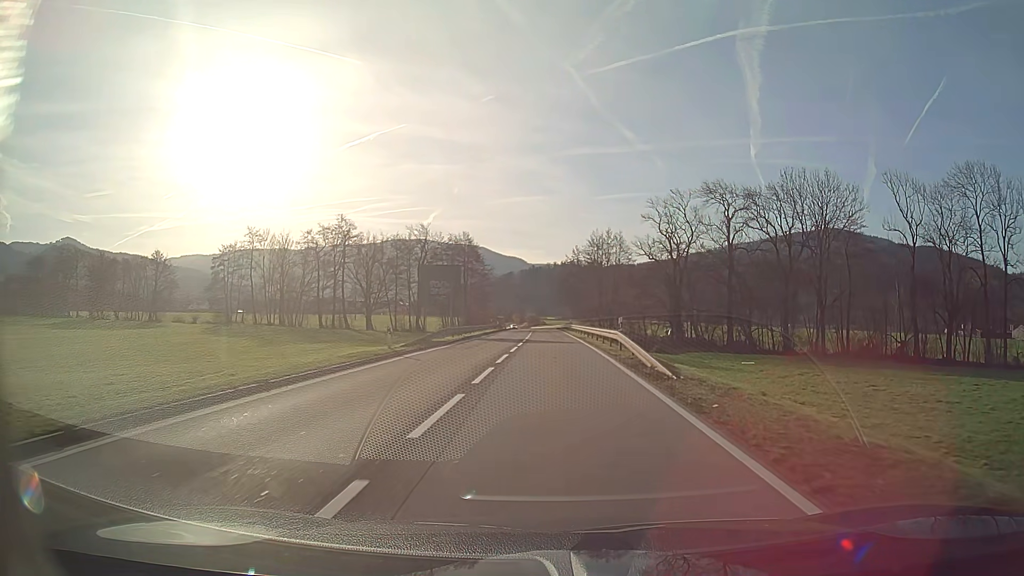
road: secondary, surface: asphalt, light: Day
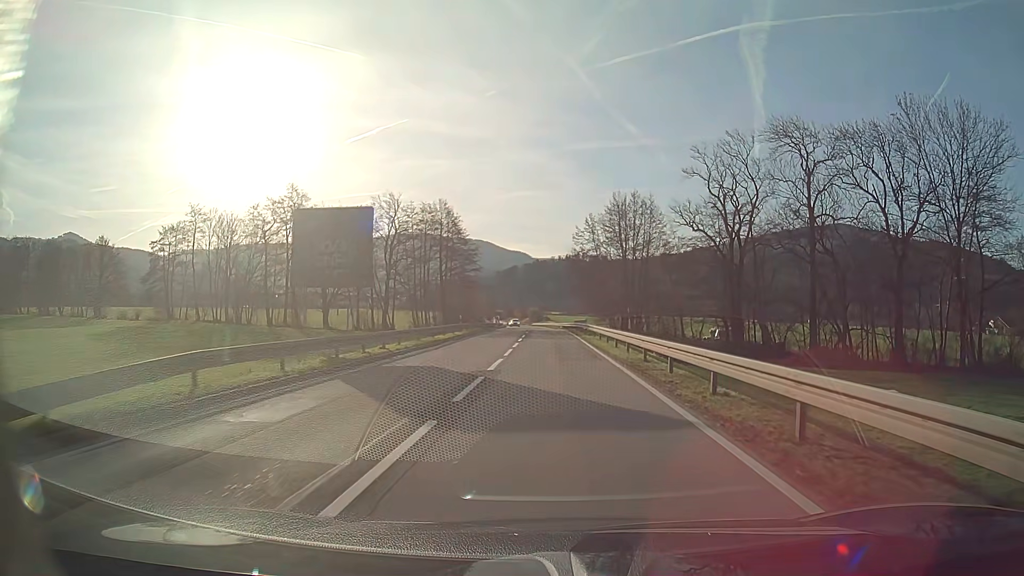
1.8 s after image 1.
(-0.1, +27.1) m; 0°
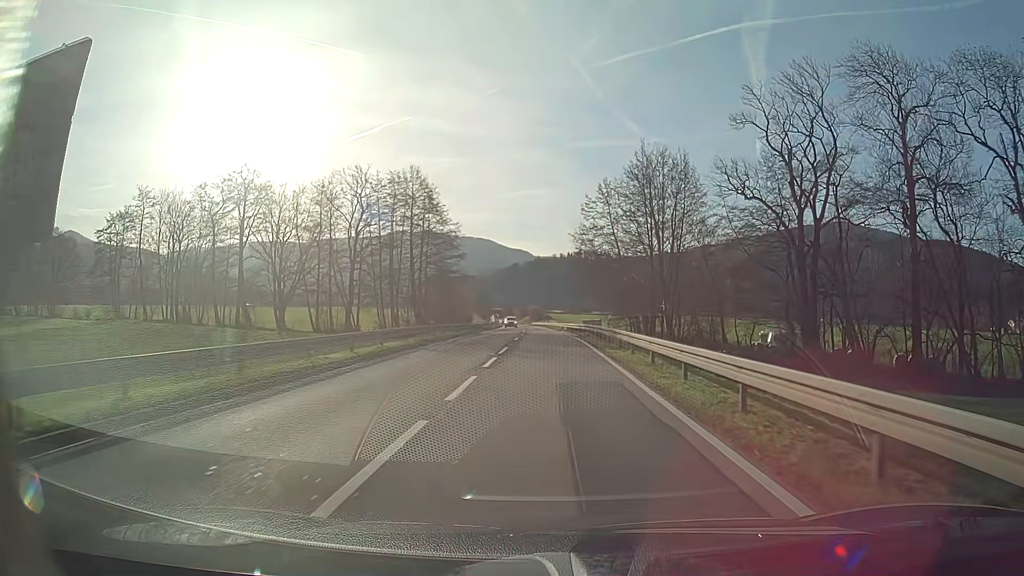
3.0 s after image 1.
(0.0, +18.1) m; 0°
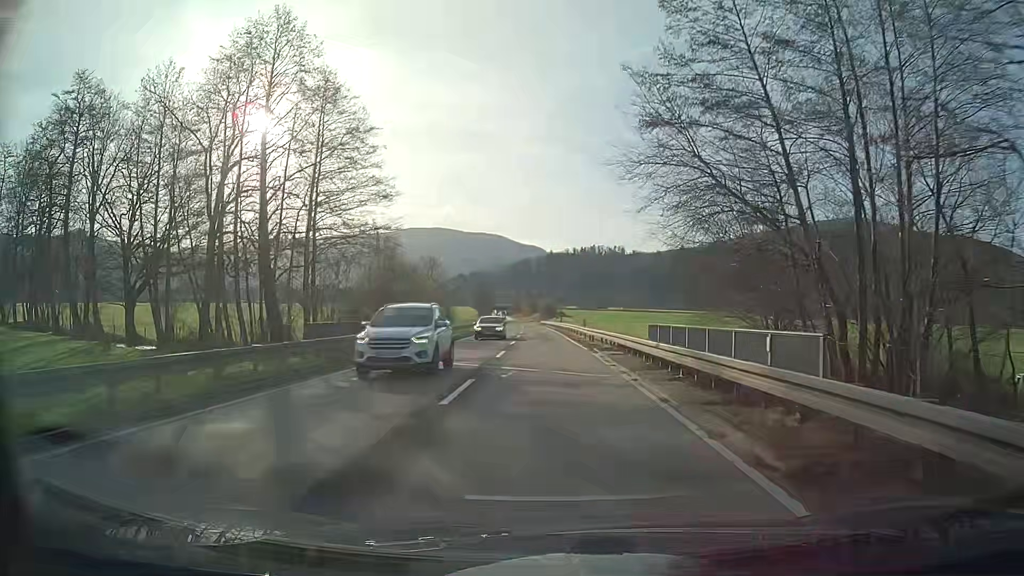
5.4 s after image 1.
(-0.3, +36.5) m; -1°
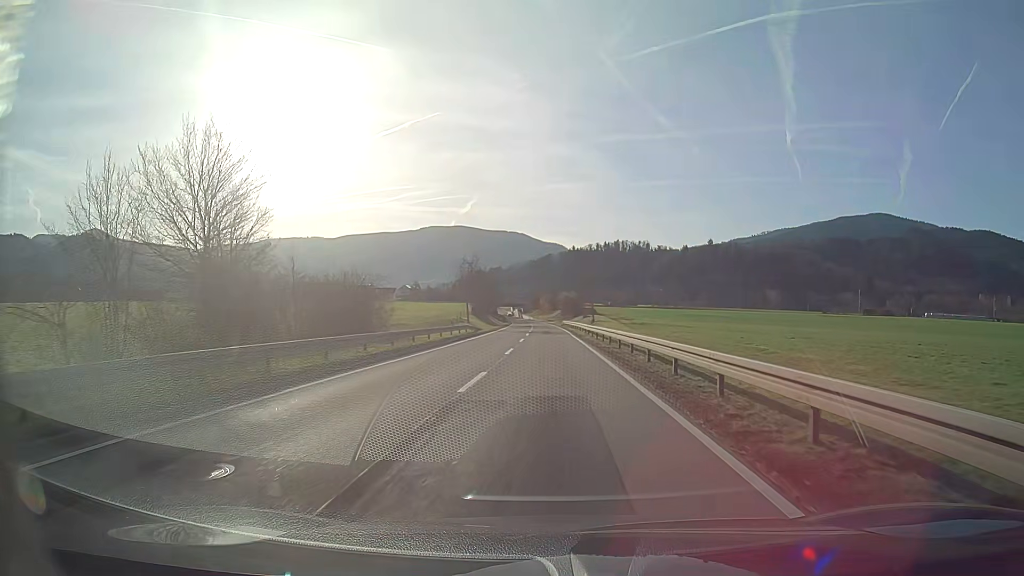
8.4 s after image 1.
(-0.7, +46.4) m; -2°
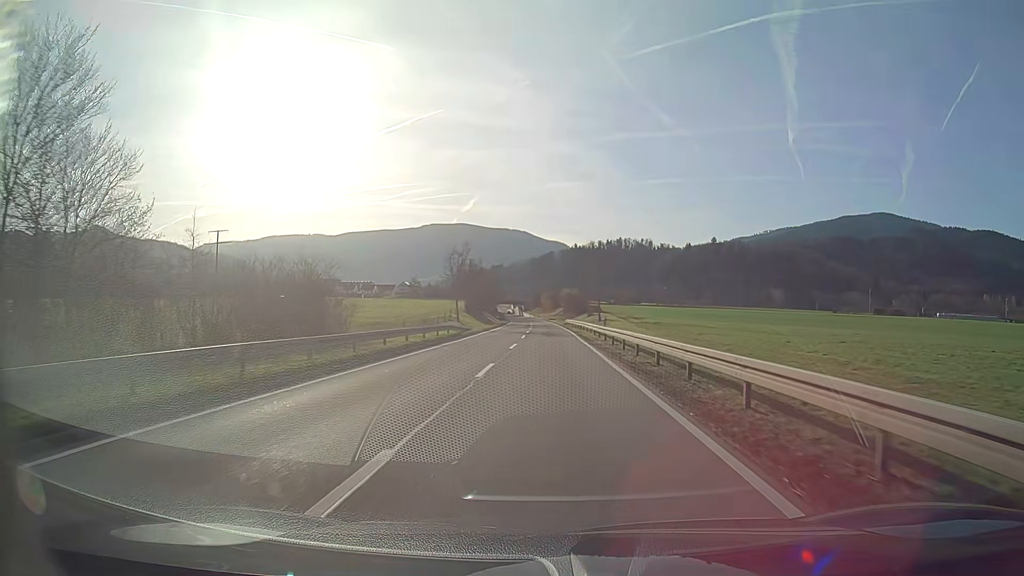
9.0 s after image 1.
(0.0, +9.4) m; 0°
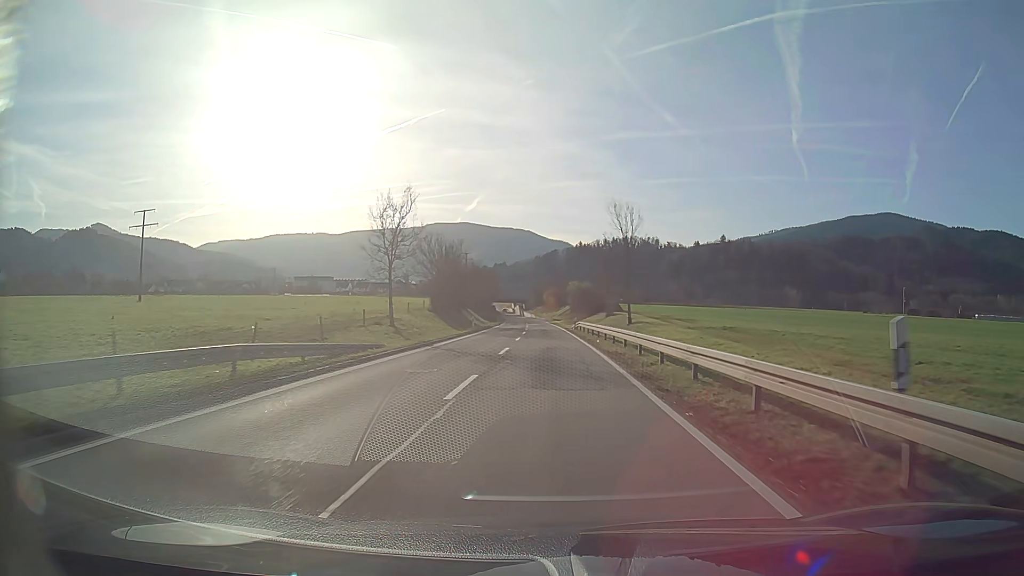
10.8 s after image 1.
(-0.1, +28.6) m; 0°
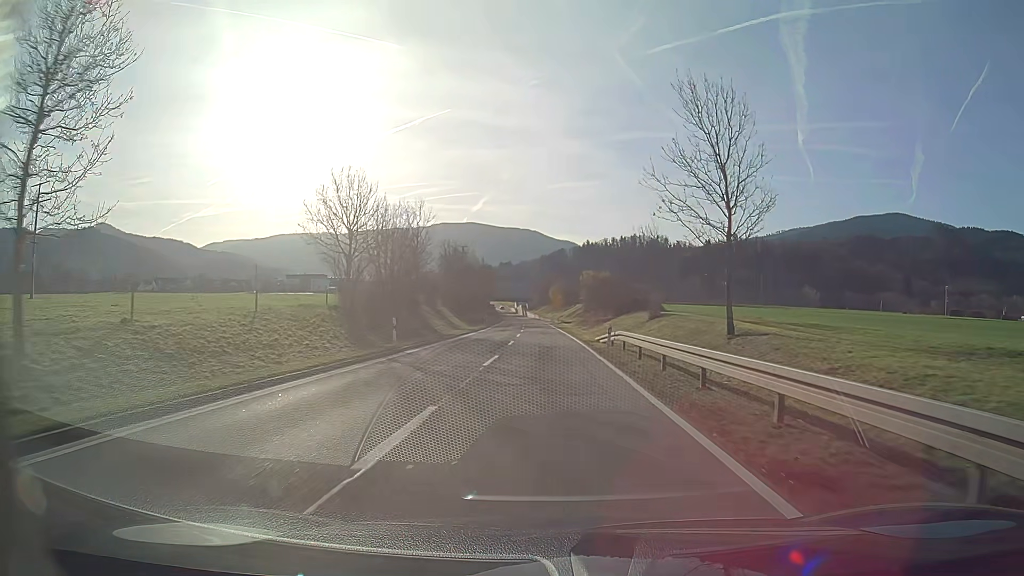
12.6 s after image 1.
(-0.2, +29.1) m; -1°
(0, +10) (0, +20) (0, +30) (0, +40) (-1, +50) (-1, +60) (-2, +70) (-2, +80) (-2, +90) (-3, +100) m
